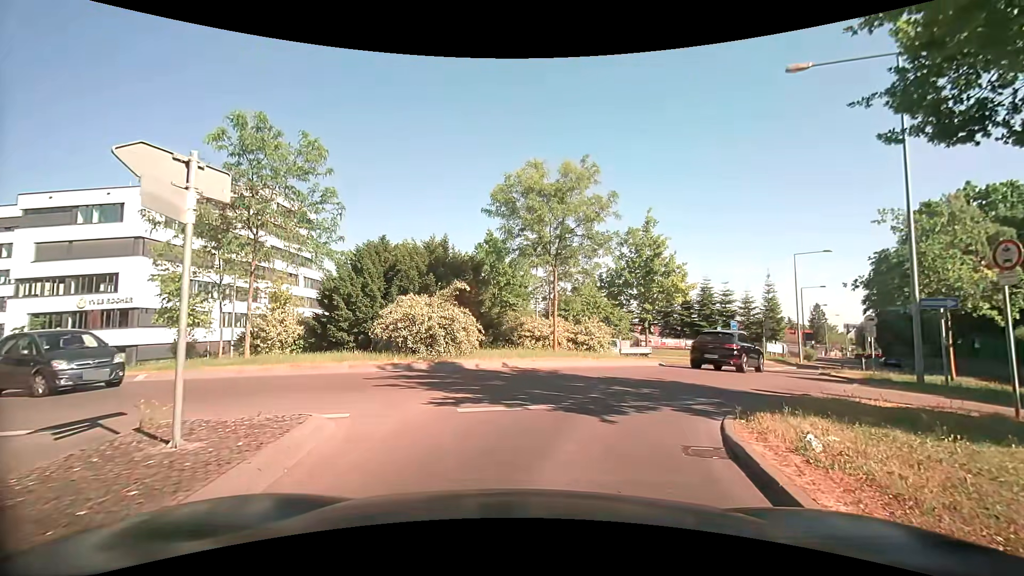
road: tertiary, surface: asphalt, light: Day
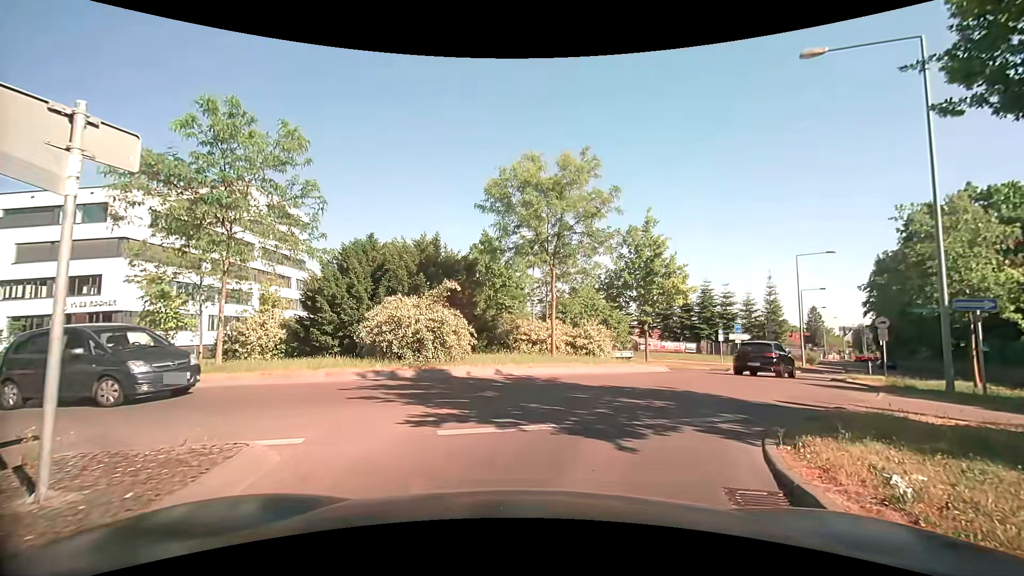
(0.0, +1.3) m; -2°
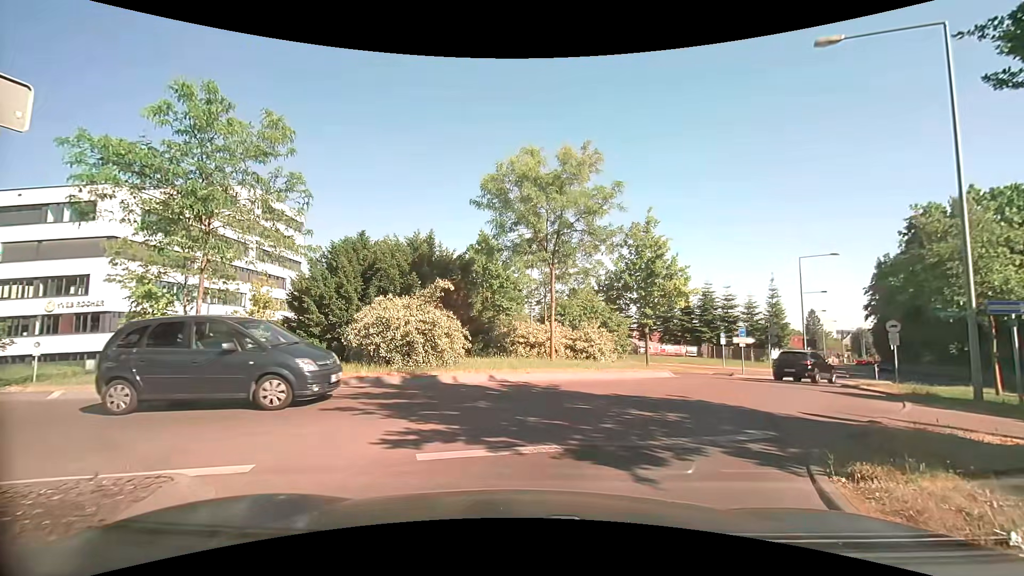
(0.0, +1.0) m; 0°
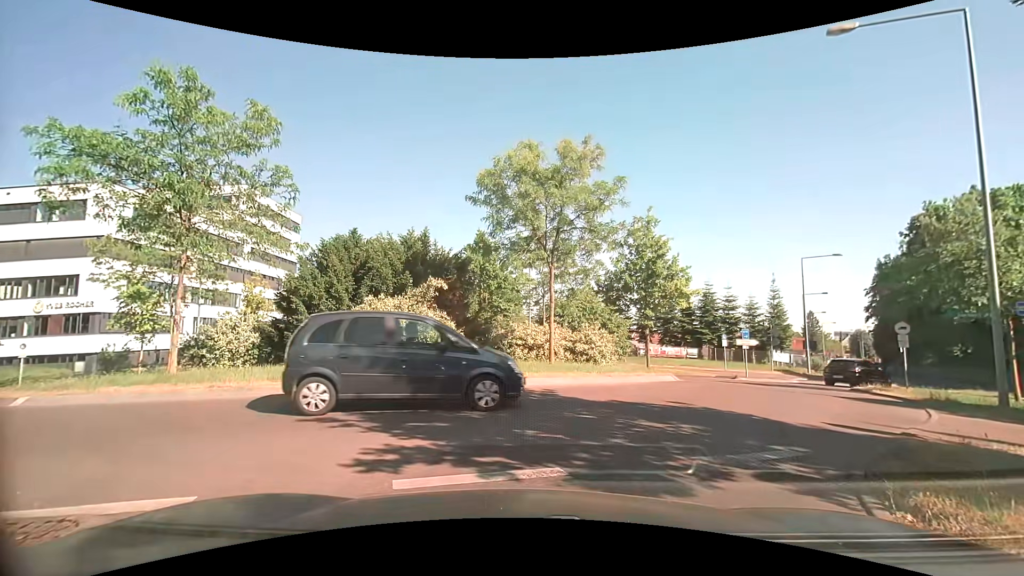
(0.0, +0.8) m; 0°
